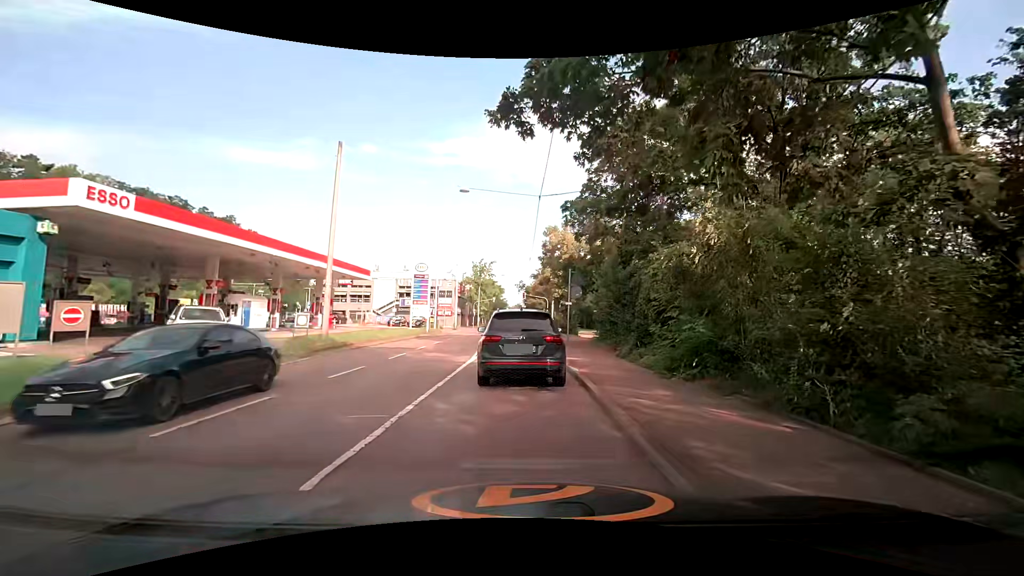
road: secondary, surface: asphalt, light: Day
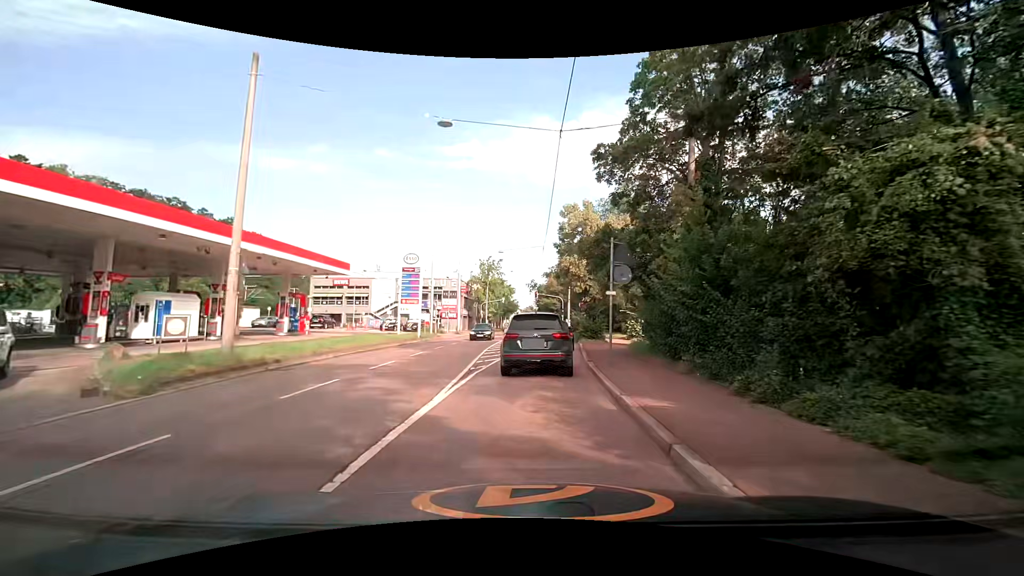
(-0.3, +9.2) m; -3°
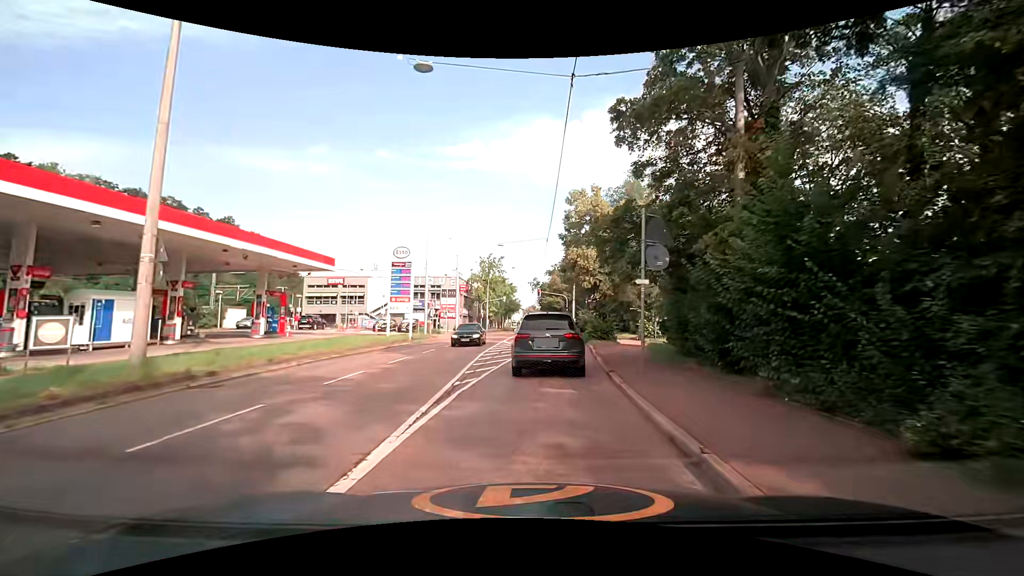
(0.0, +3.8) m; +1°
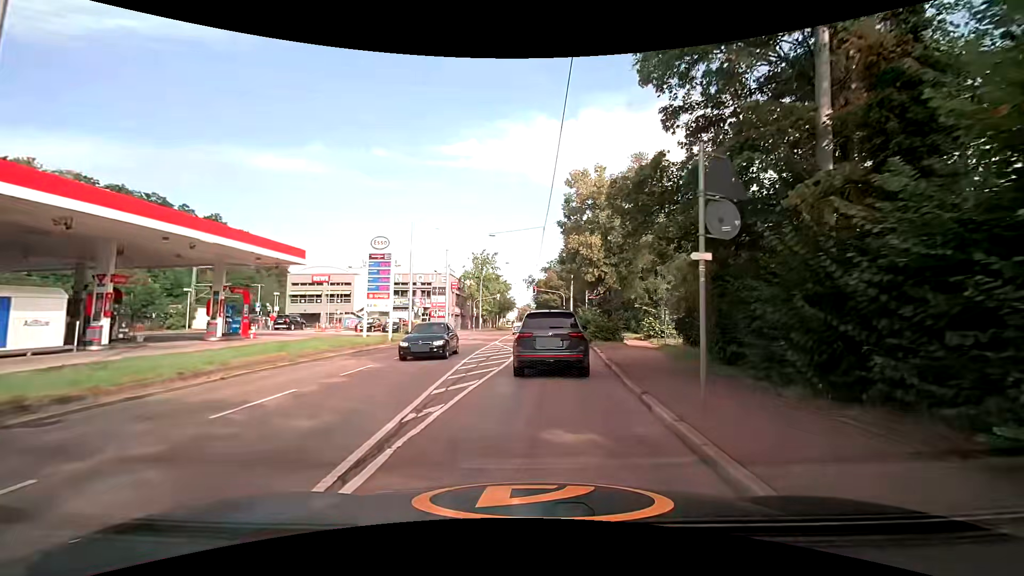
(0.0, +4.1) m; 0°
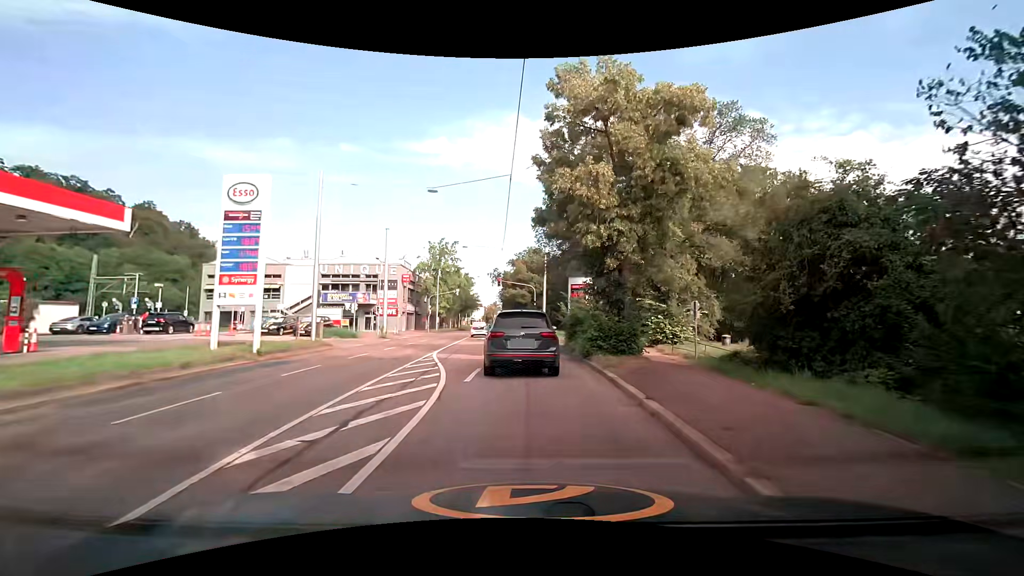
(+0.3, +11.9) m; +4°
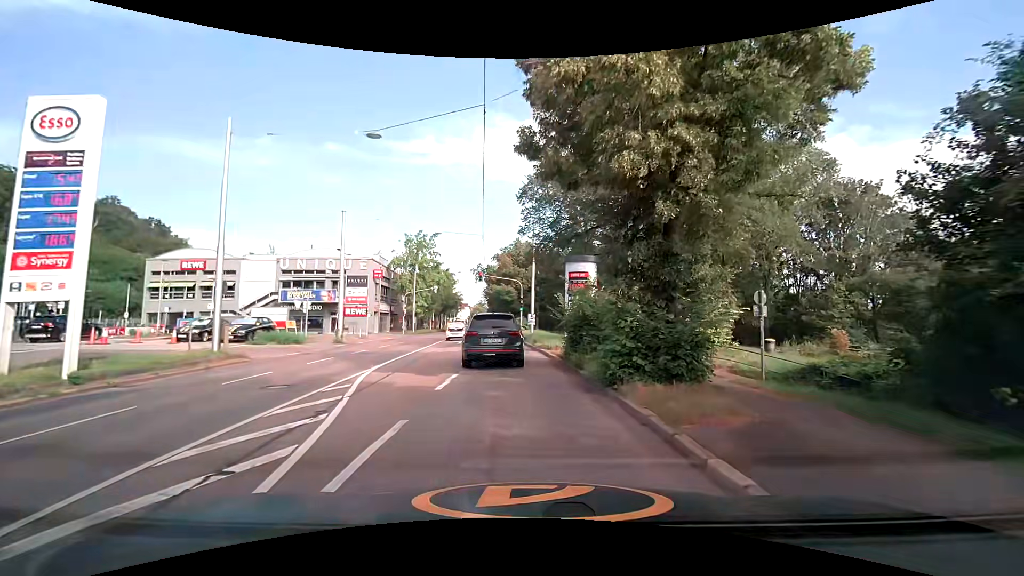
(+0.1, +7.2) m; +2°
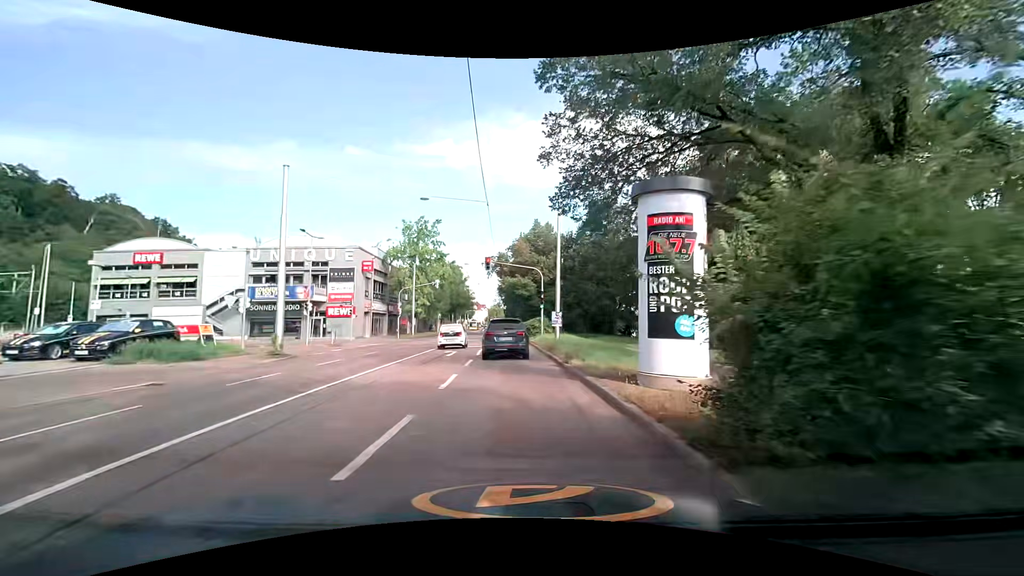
(-0.2, +11.7) m; -2°
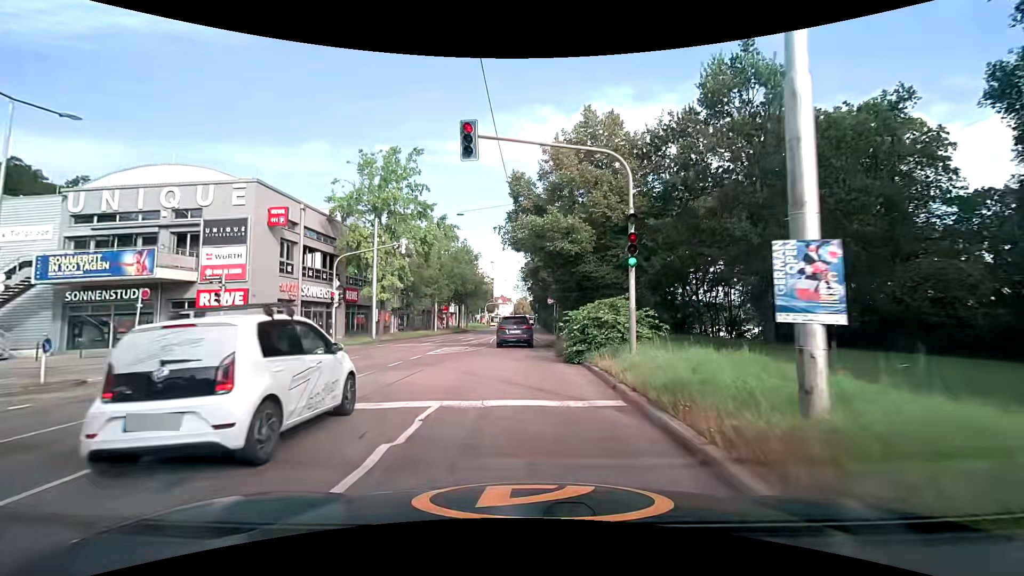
(-0.6, +24.7) m; -3°
(0, +10) (0, +20) (0, +30) (-1, +40) (-1, +50) (0, +60) (0, +70) (0, +80) (0, +90) (0, +100) m
